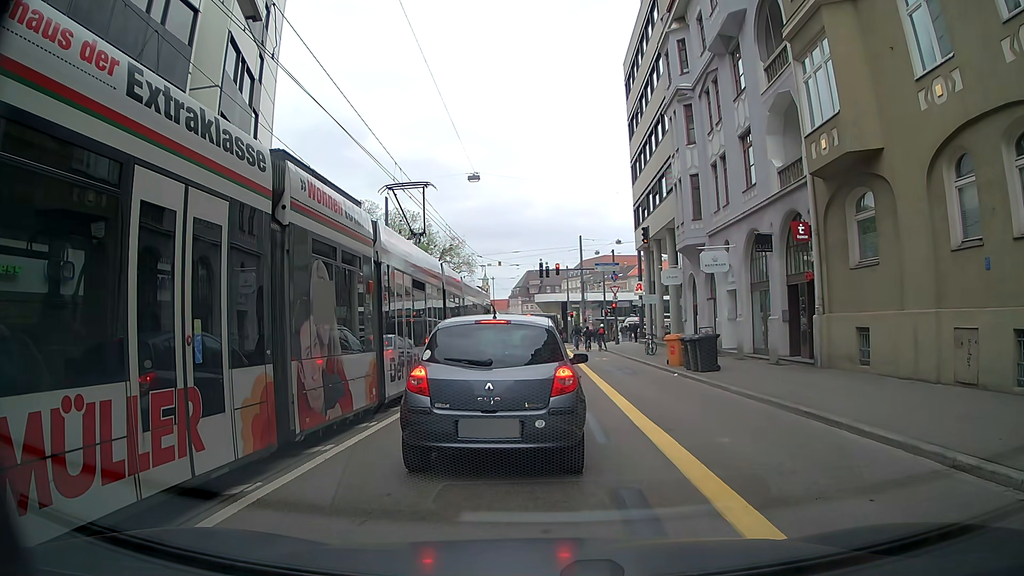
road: tertiary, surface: asphalt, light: Day
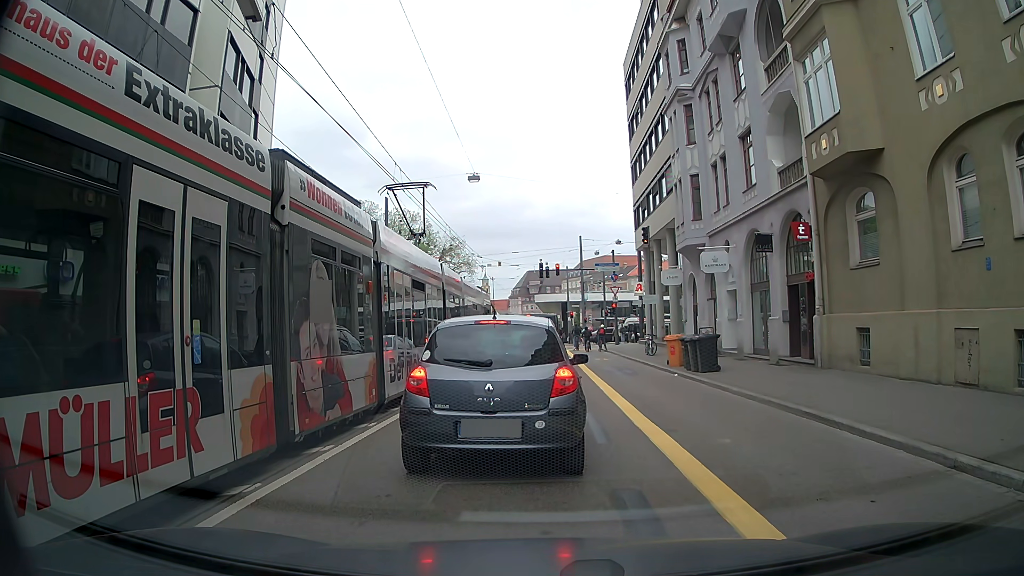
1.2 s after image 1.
(0.0, +0.1) m; 0°
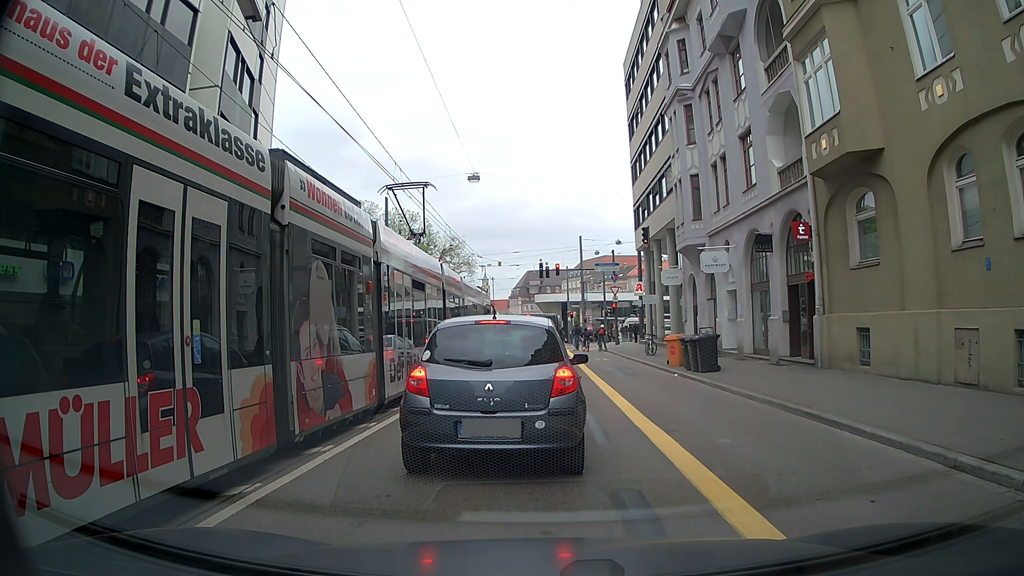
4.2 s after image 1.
(0.0, 0.0) m; 0°
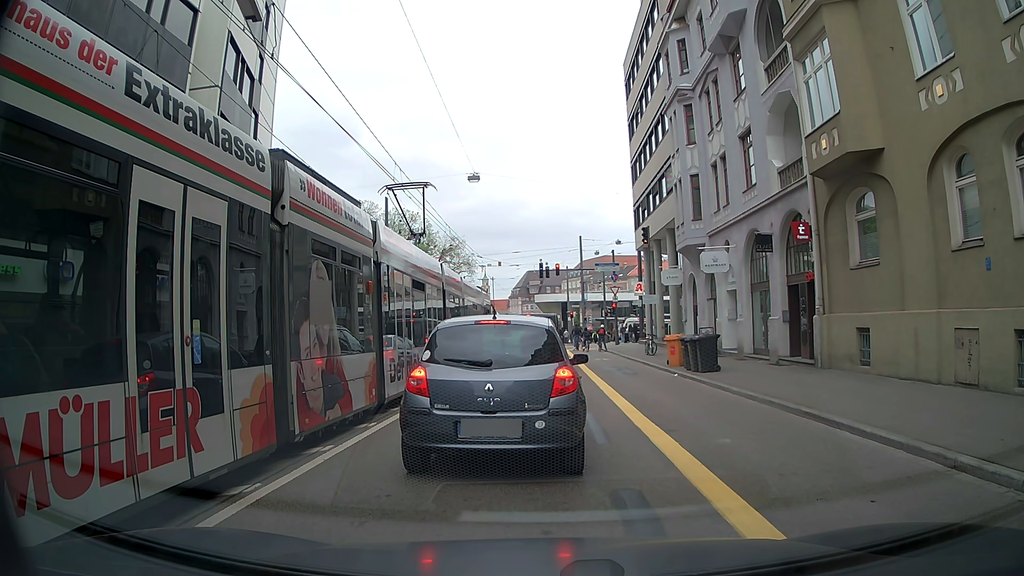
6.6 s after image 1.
(0.0, 0.0) m; 0°
